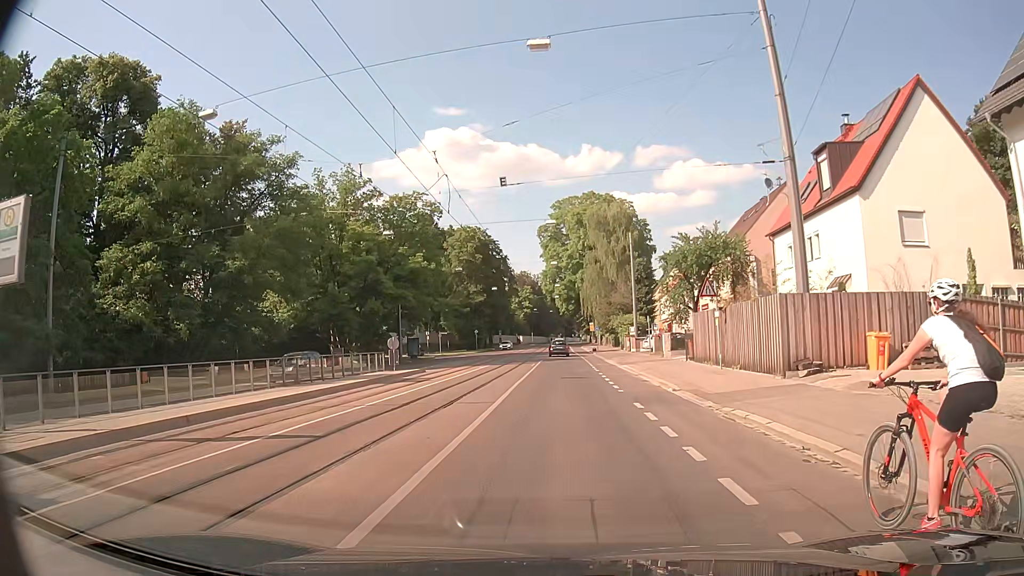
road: secondary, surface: asphalt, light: Day
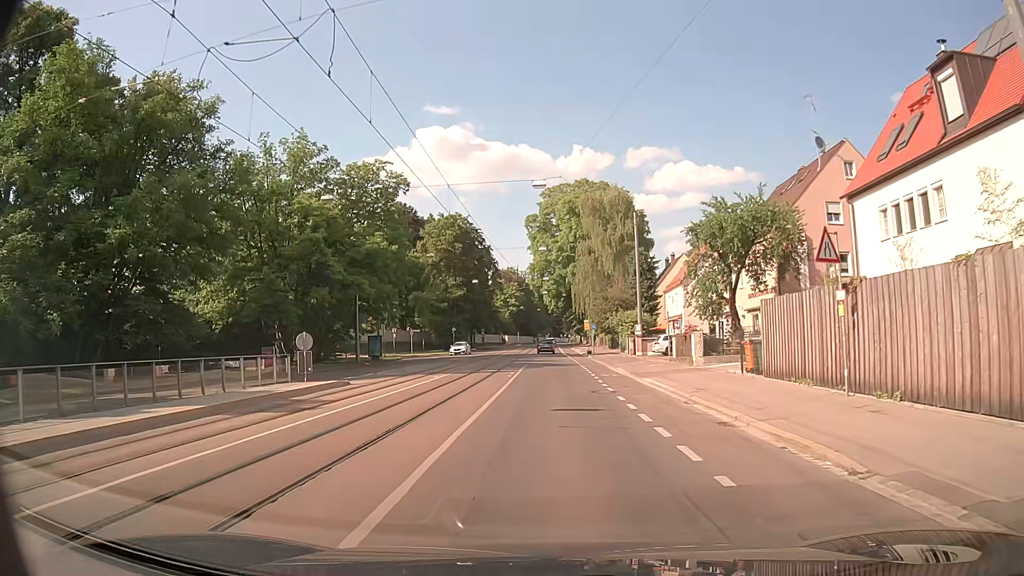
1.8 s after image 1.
(+0.1, +11.9) m; 0°
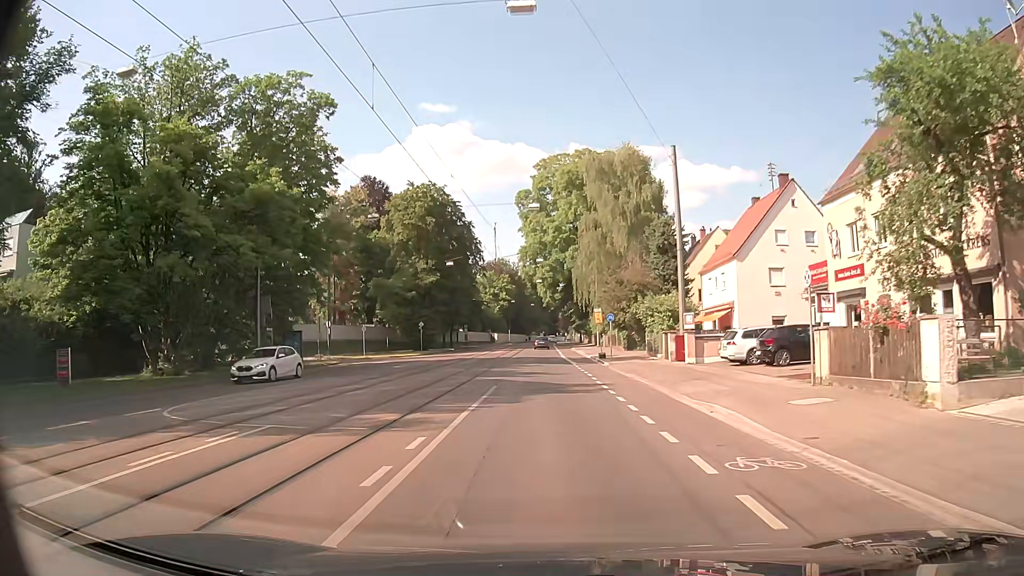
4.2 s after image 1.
(+0.4, +20.1) m; +1°
